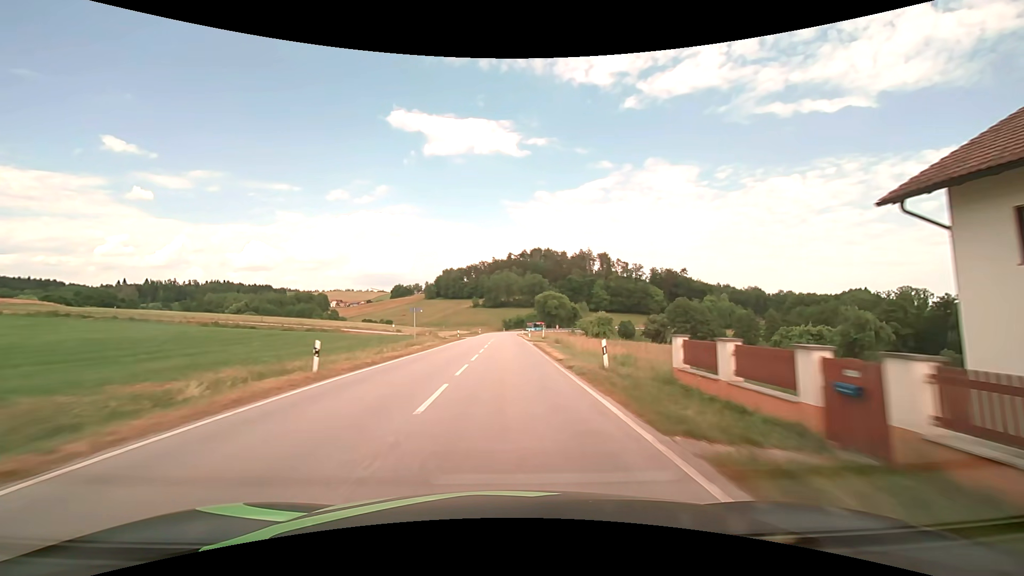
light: Day
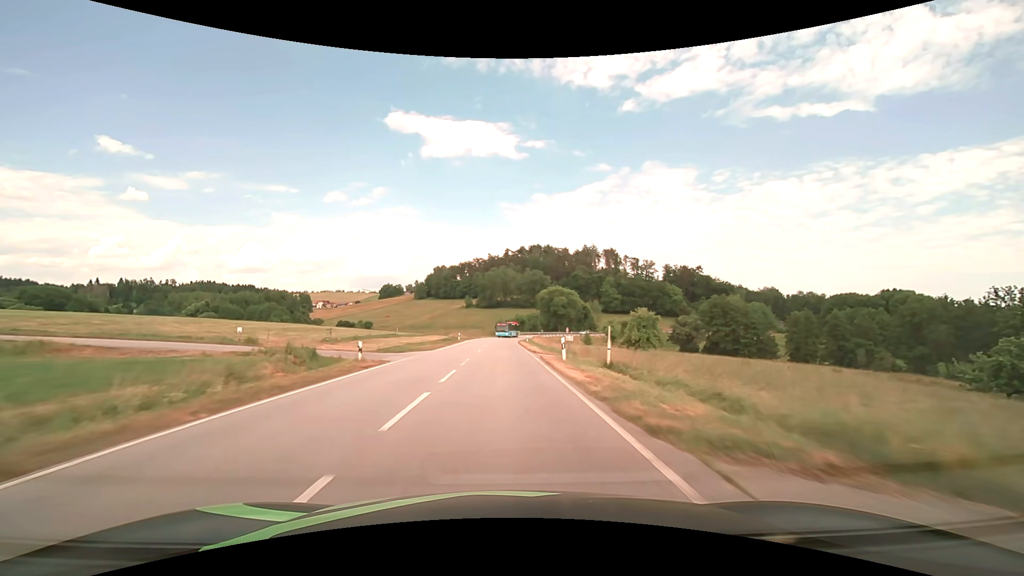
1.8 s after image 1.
(+0.1, +37.4) m; 0°
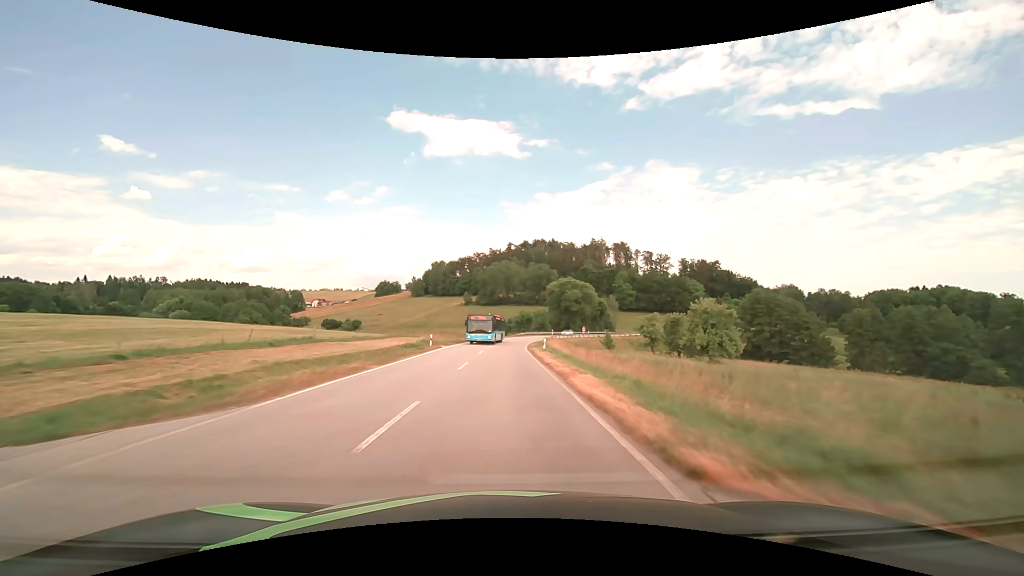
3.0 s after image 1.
(-0.1, +25.0) m; 0°
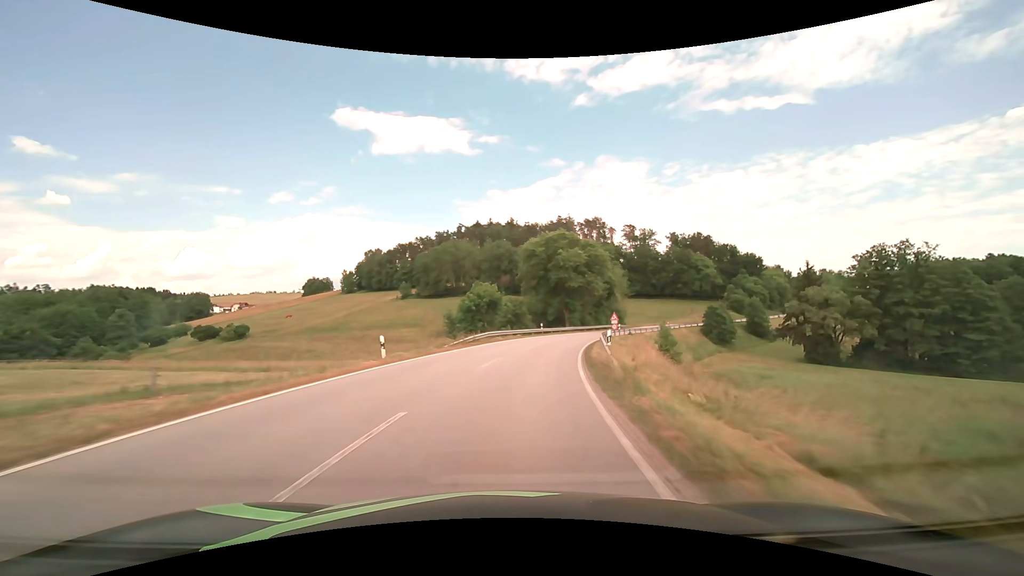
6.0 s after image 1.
(+1.7, +61.8) m; +5°
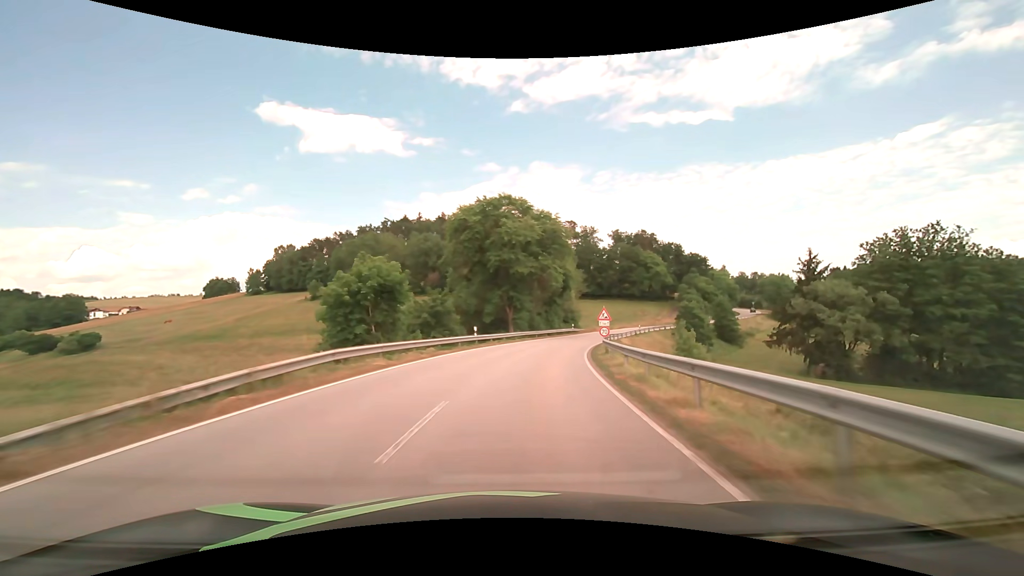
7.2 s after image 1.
(+1.3, +22.6) m; +7°
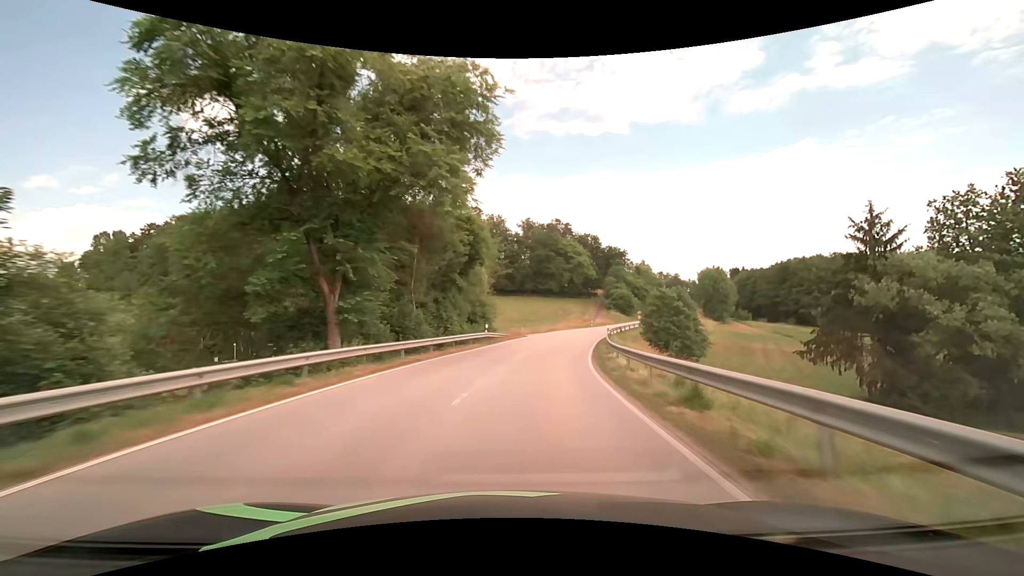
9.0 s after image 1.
(+3.2, +32.0) m; +11°
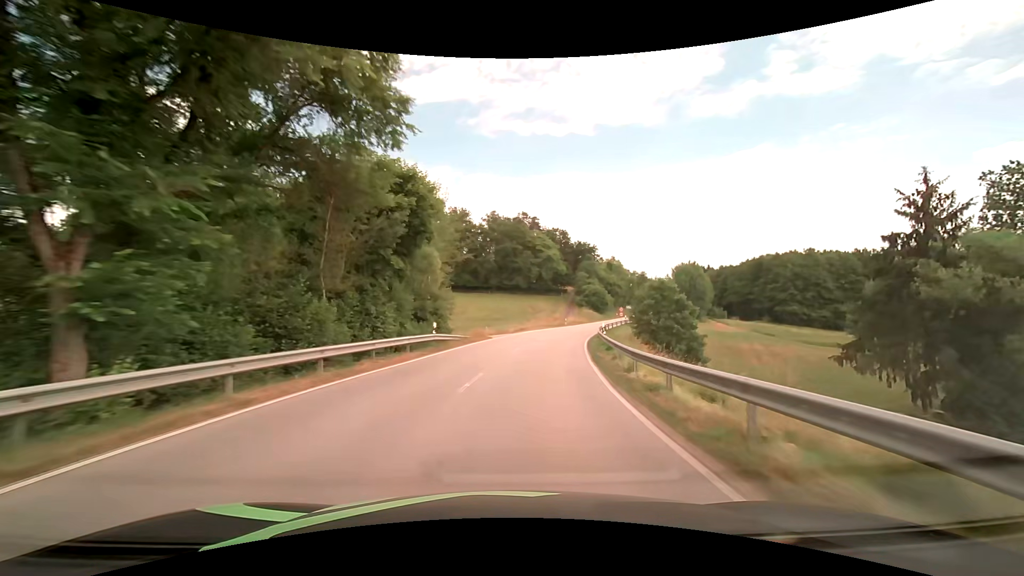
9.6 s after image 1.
(+0.4, +10.5) m; +4°
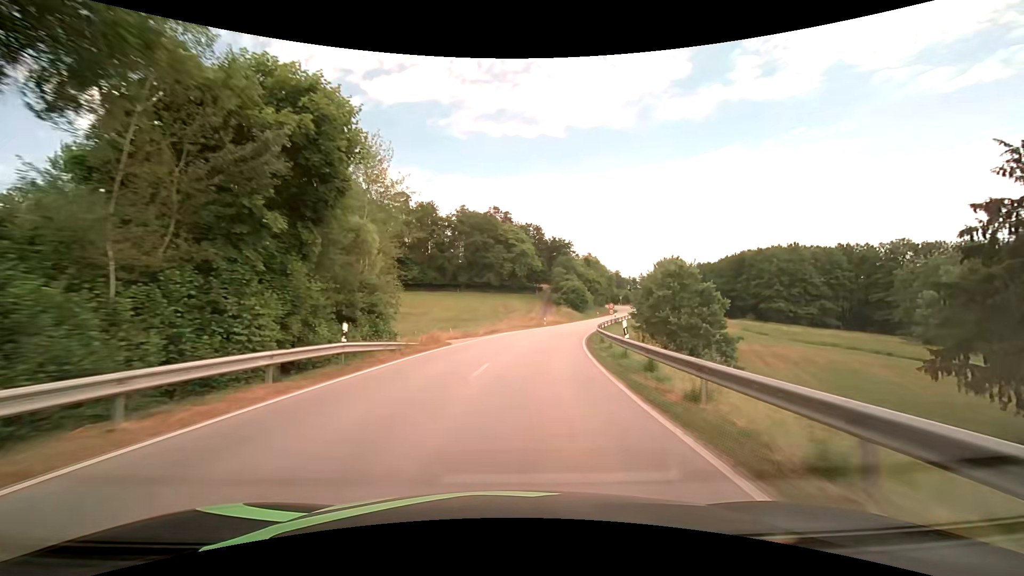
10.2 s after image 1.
(+0.3, +10.3) m; +3°
(0, +10) (+1, +20) (+2, +30) (+4, +40) (+7, +49) (+10, +59) (+13, +68) (+16, +78) (+20, +87) (+23, +97) m
